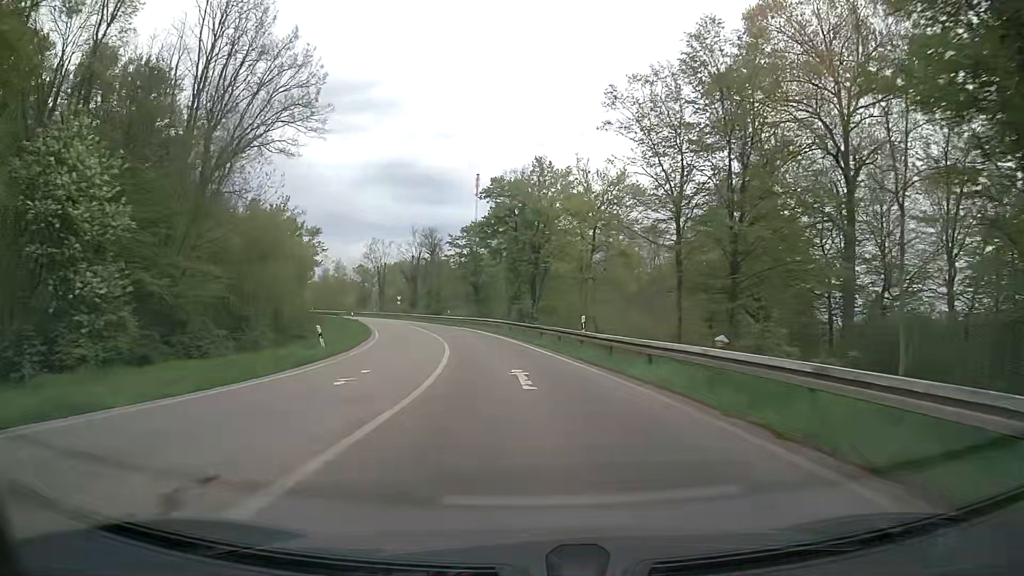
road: trunk_link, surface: asphalt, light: Day
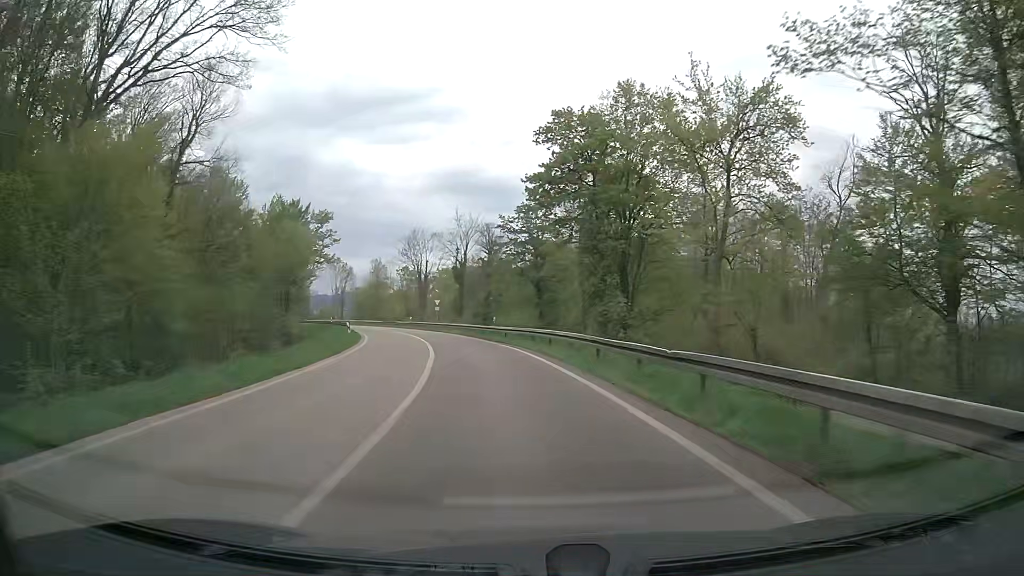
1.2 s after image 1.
(-1.0, +21.2) m; -6°
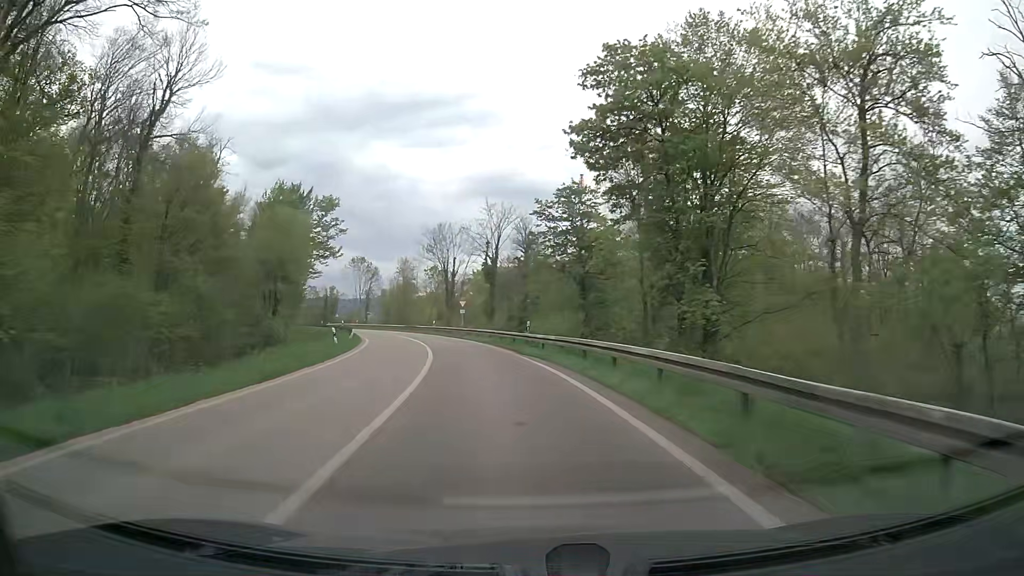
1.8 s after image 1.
(-0.3, +10.2) m; -3°
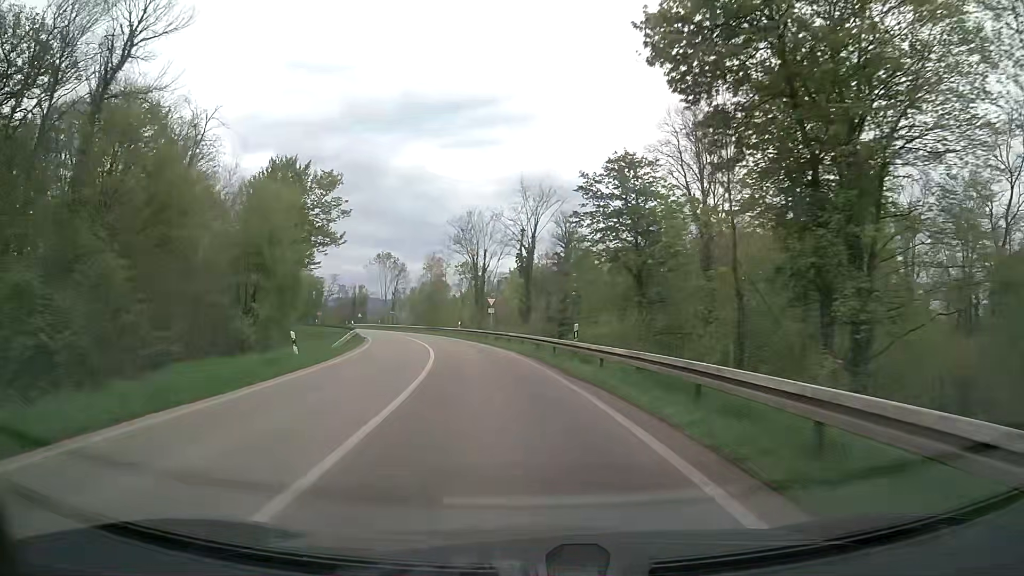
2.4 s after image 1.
(-0.4, +10.0) m; -4°
